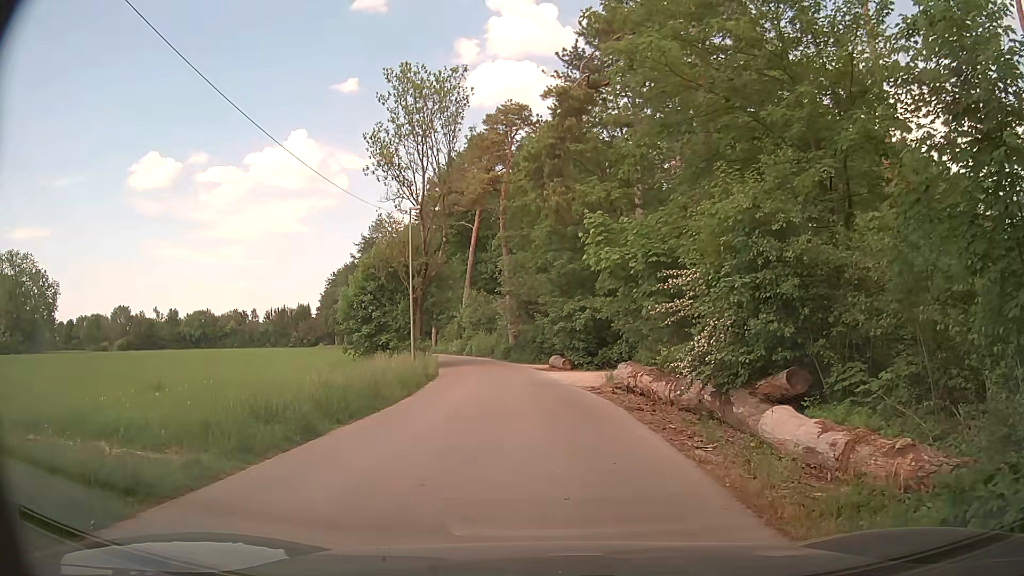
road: residential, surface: asphalt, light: Day
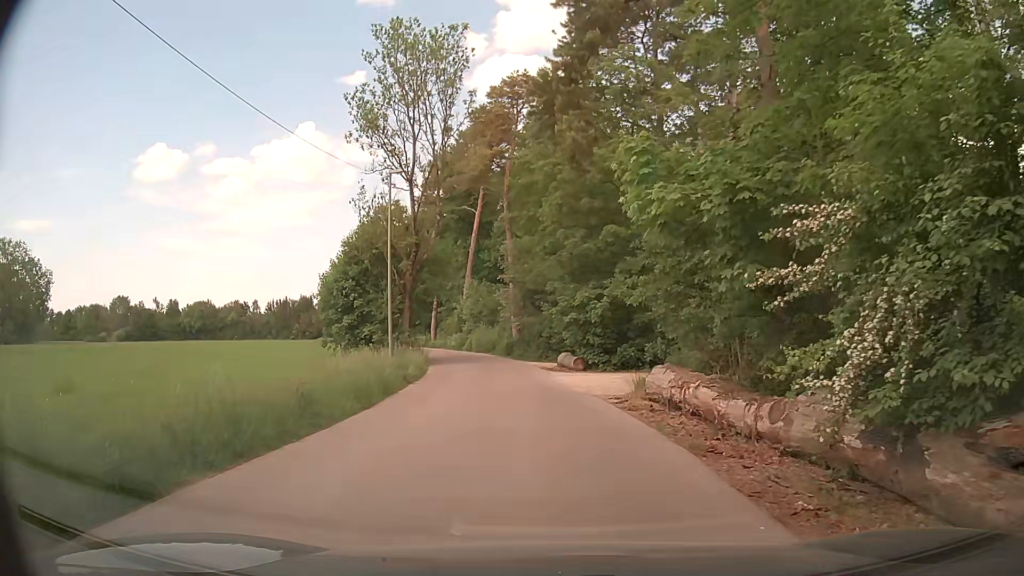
(0.0, +5.9) m; 0°
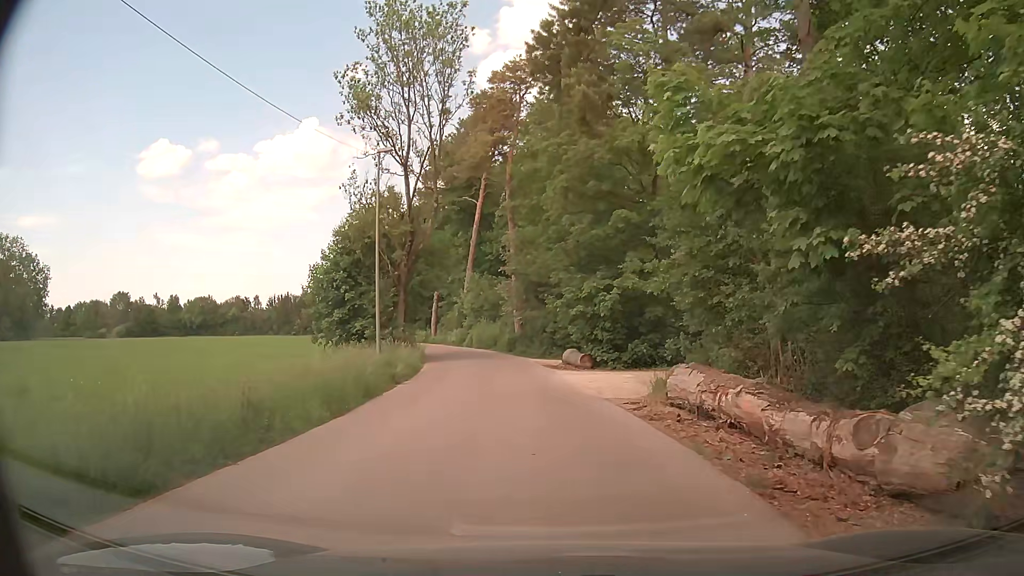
(0.0, +2.4) m; 0°
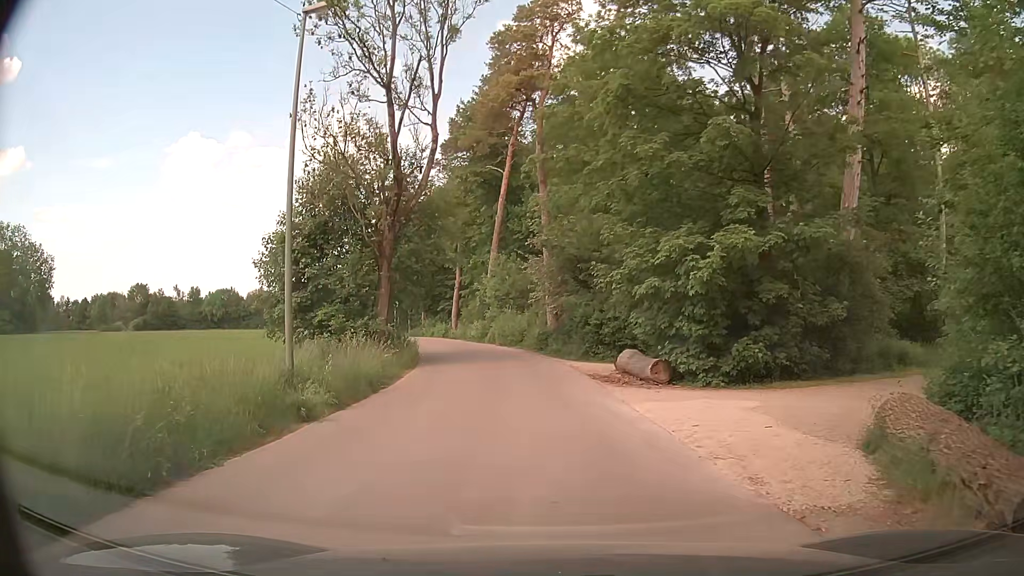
(-0.2, +10.5) m; -2°
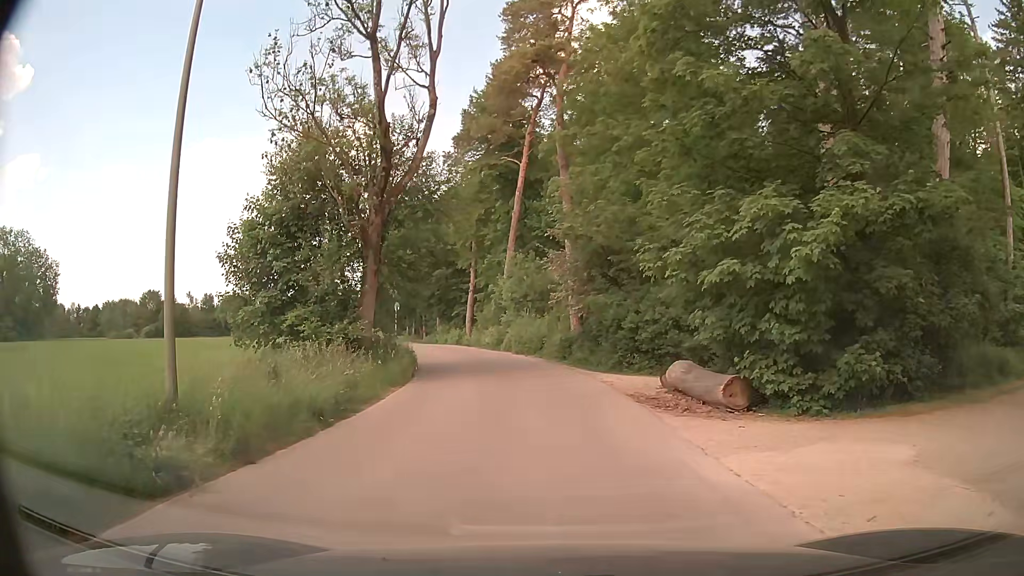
(-0.1, +4.8) m; -4°
